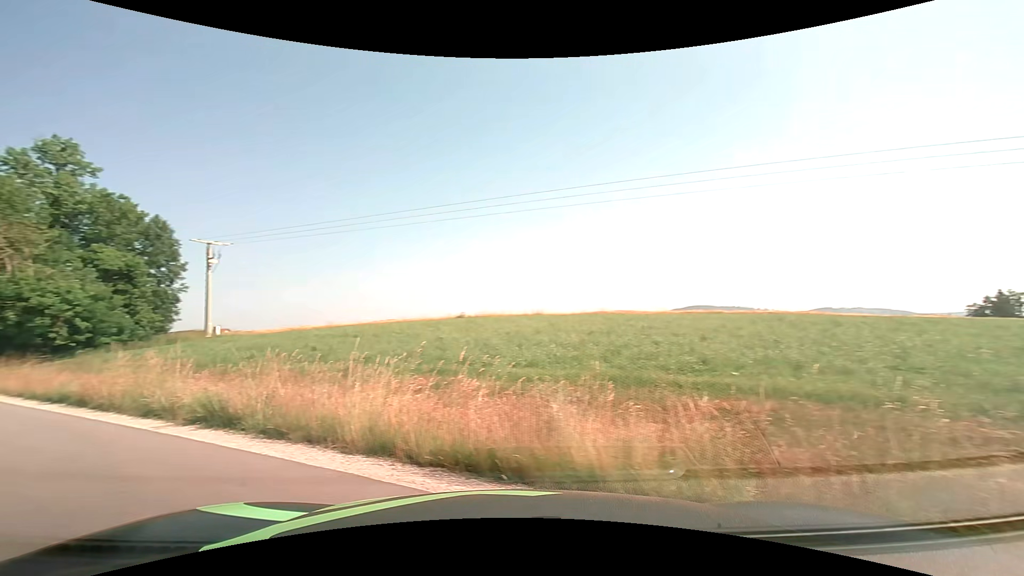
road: tertiary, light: Day
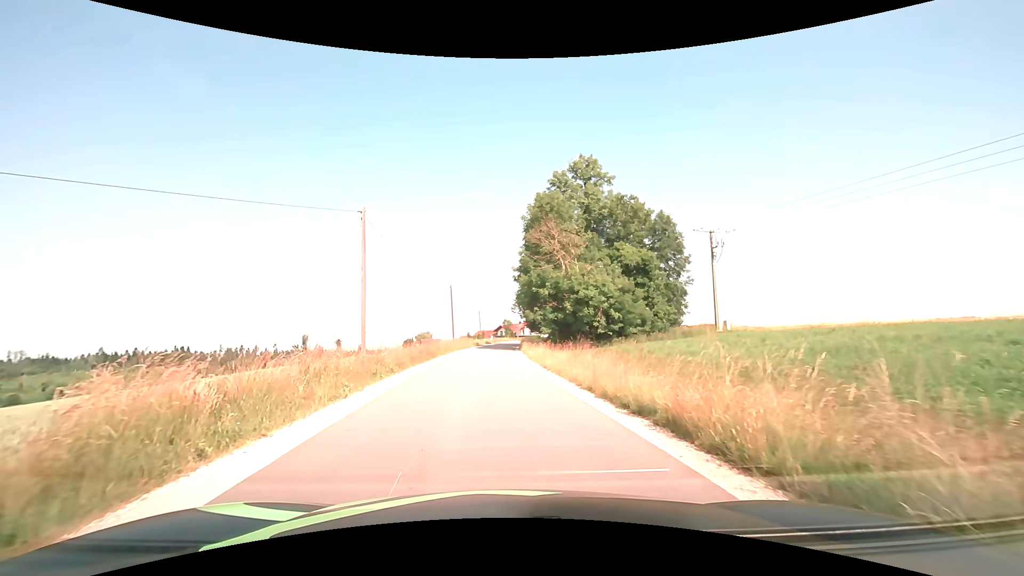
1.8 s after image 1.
(-4.7, +6.6) m; -54°
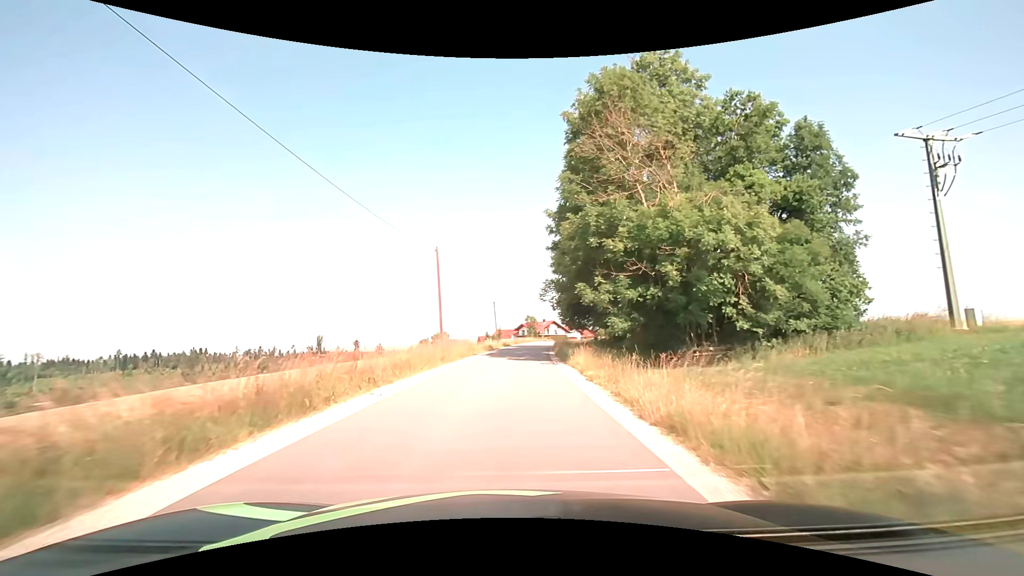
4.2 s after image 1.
(-0.4, +22.9) m; -2°
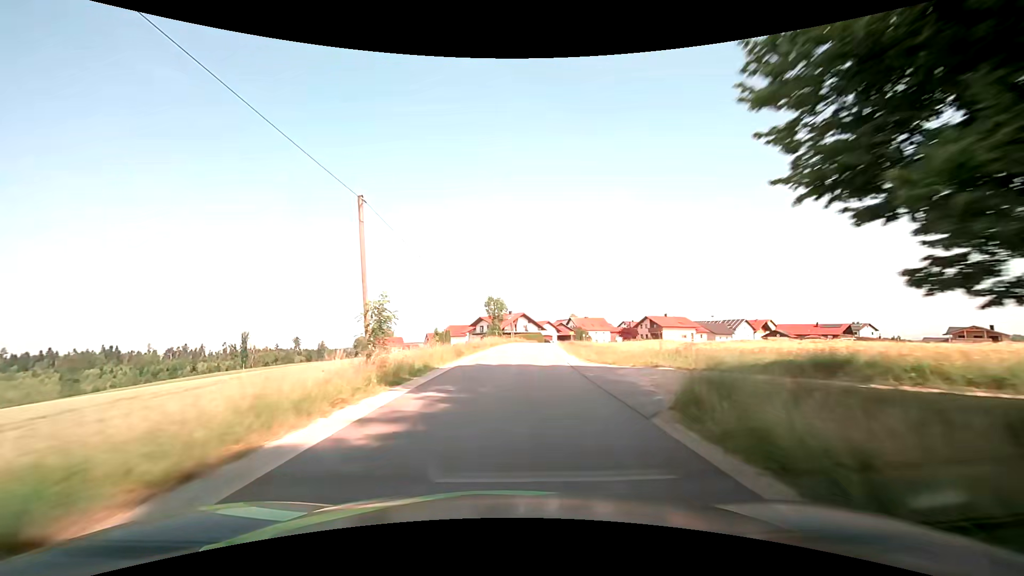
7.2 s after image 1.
(+1.2, +46.7) m; +4°
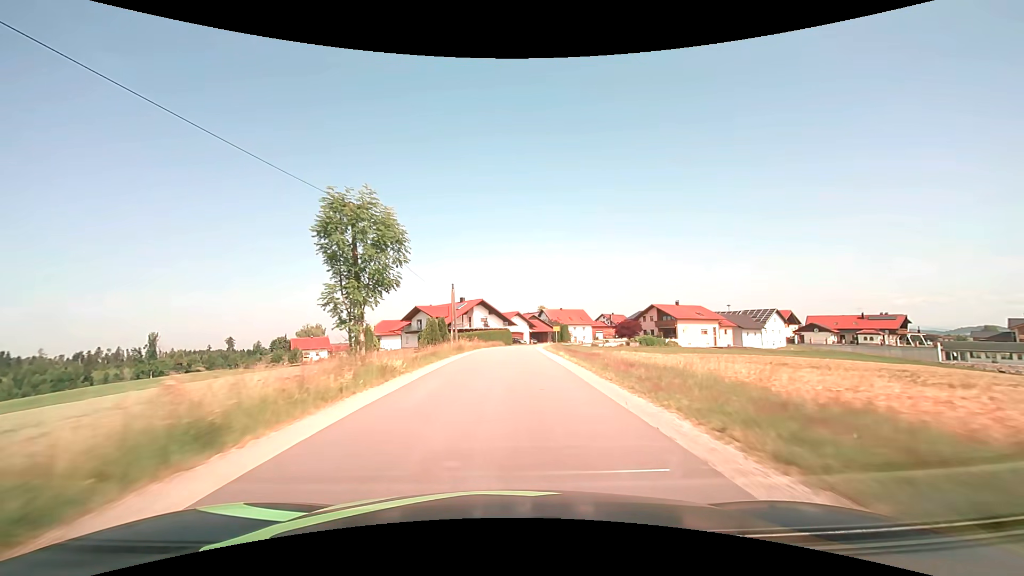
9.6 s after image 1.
(+2.0, +42.4) m; +5°
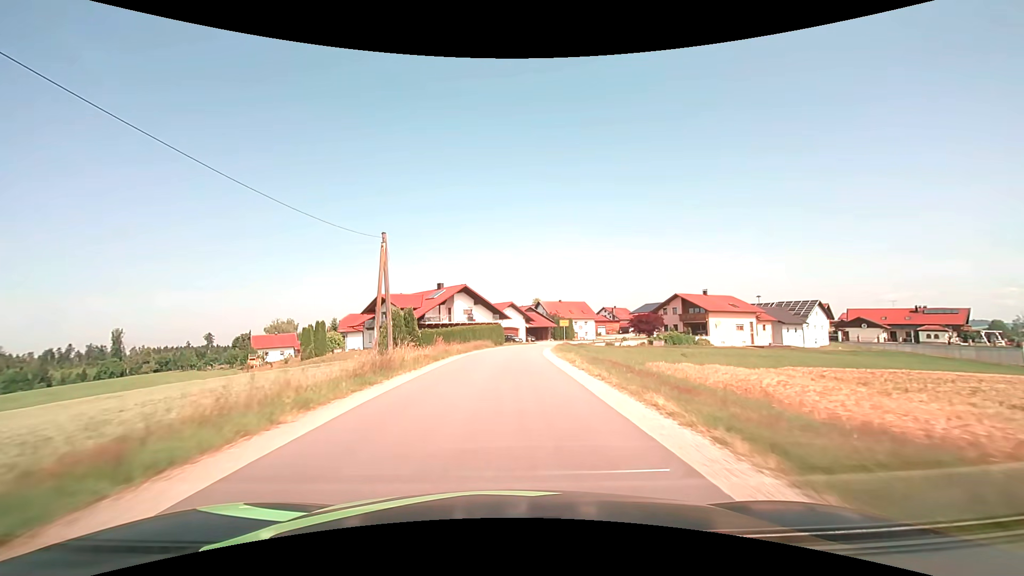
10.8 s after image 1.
(+0.1, +19.5) m; +1°
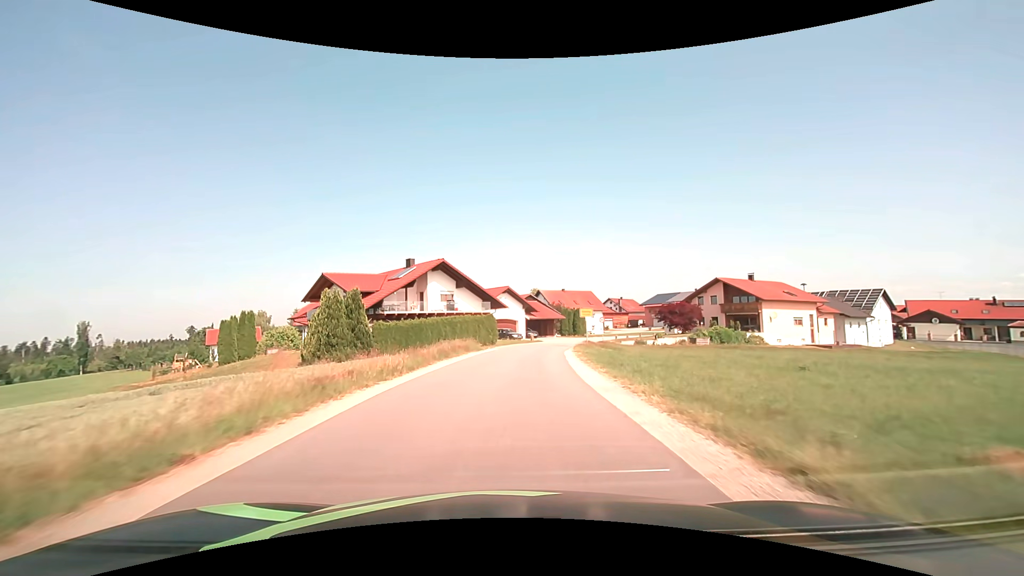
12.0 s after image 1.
(0.0, +18.3) m; 0°
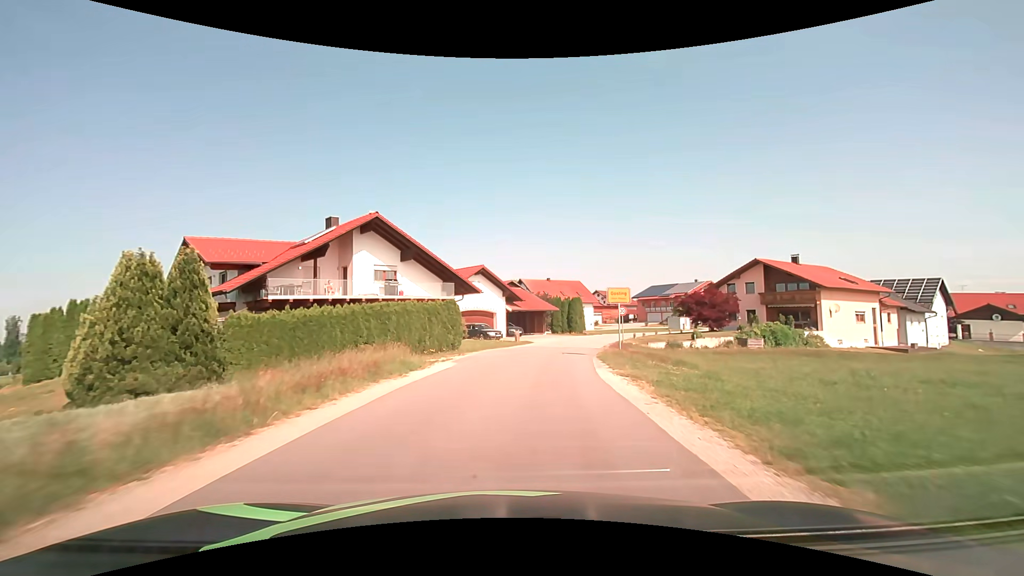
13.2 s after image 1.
(+0.3, +16.6) m; +2°
(0, +10) (+1, +20) (+3, +30) (+6, +39) (+10, +49) (+14, +58) (+20, +66) (+26, +74) (+33, +81) (+40, +88) m
